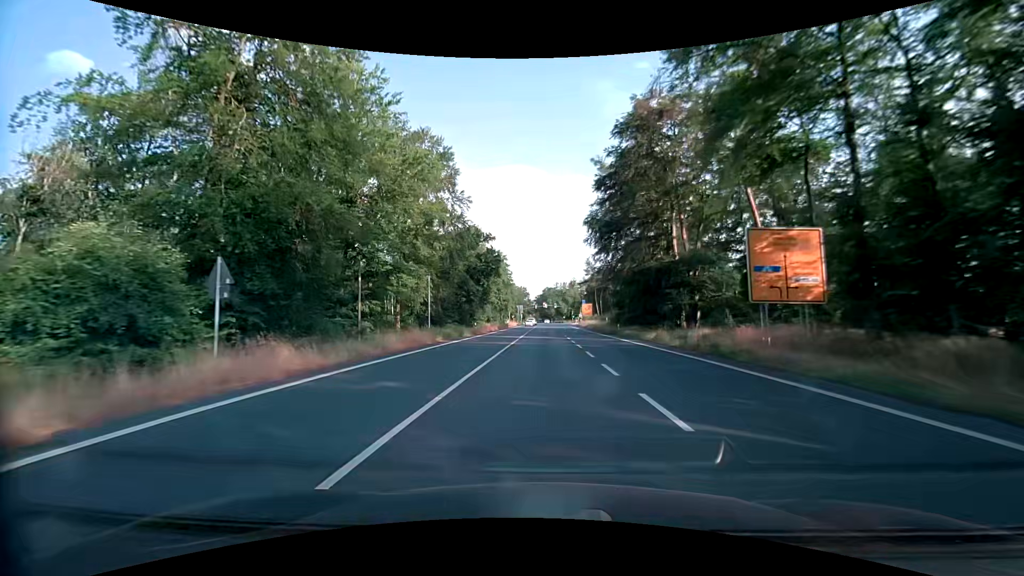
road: primary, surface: asphalt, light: Day
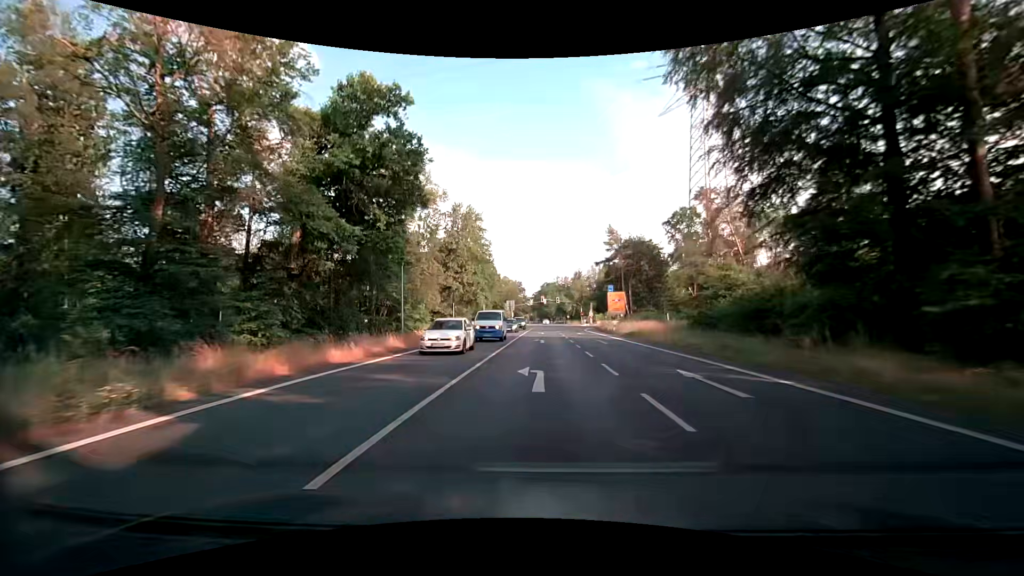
(+0.1, +48.7) m; 0°
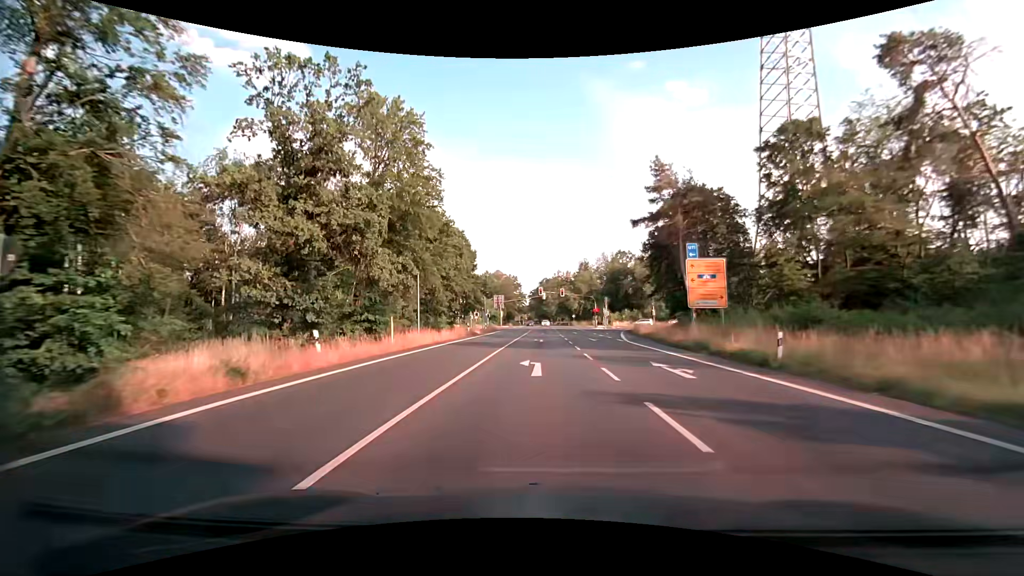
(+0.1, +37.3) m; 0°
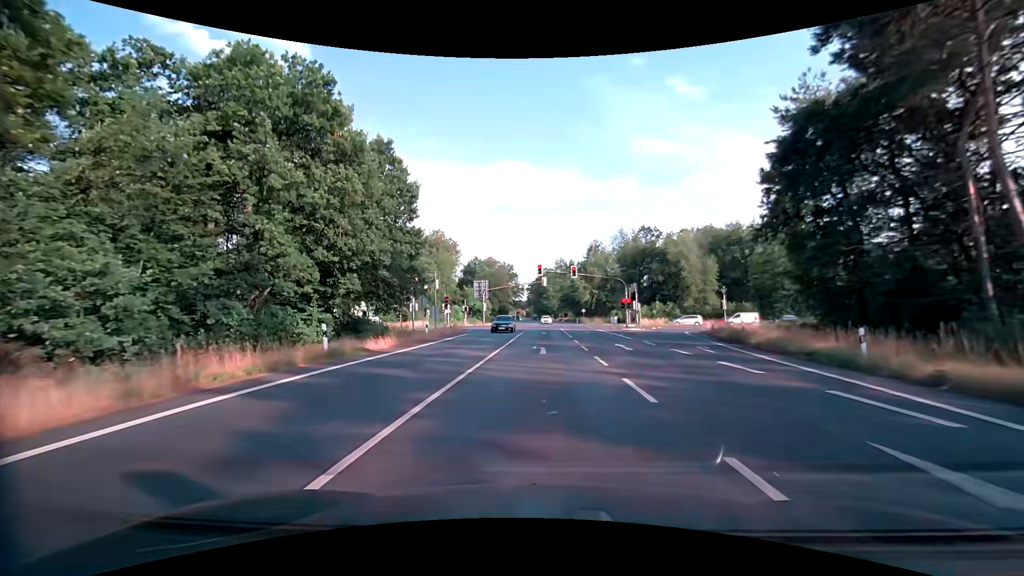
(-0.1, +33.3) m; 0°
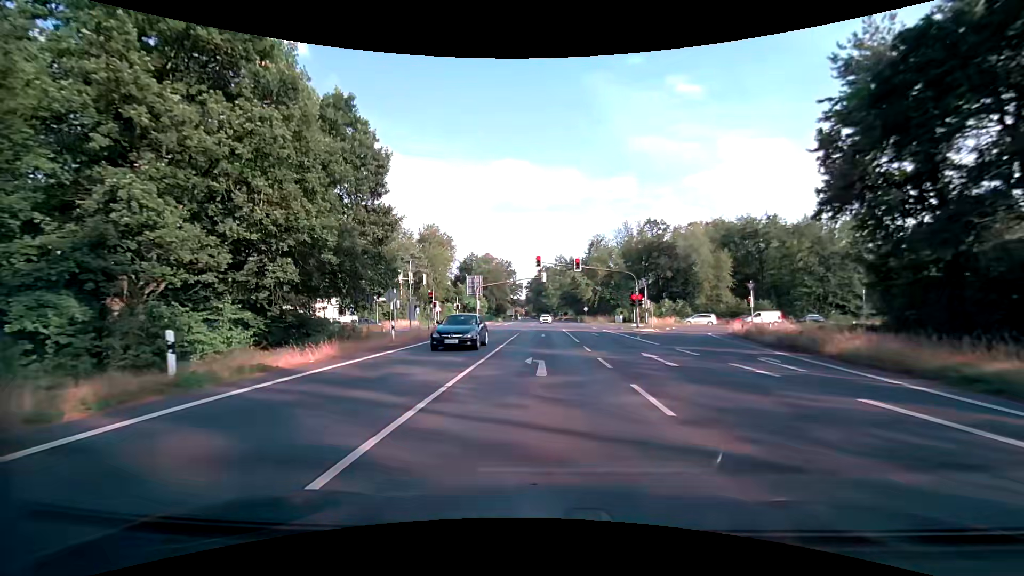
(0.0, +7.0) m; 0°
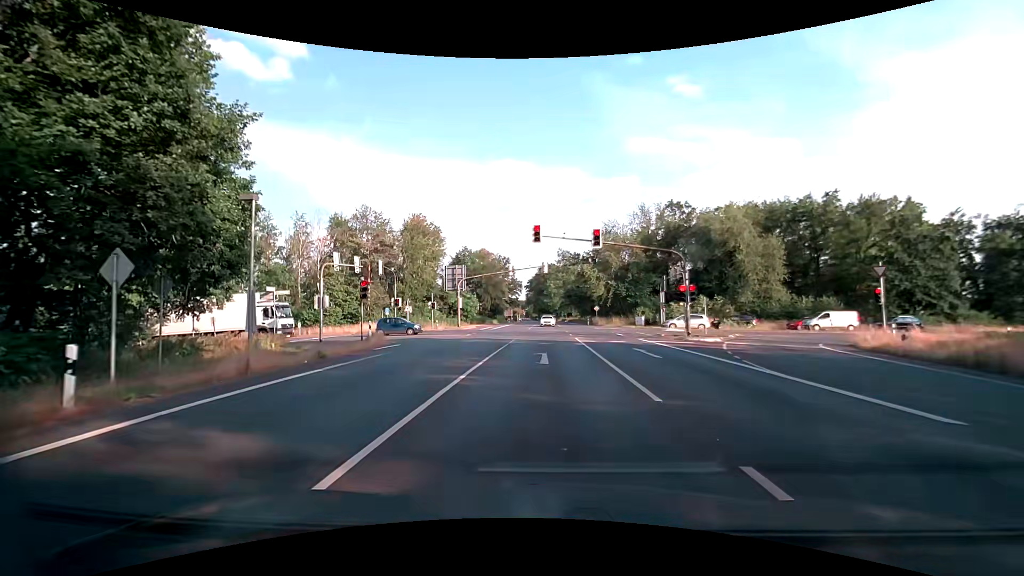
(0.0, +16.9) m; 0°
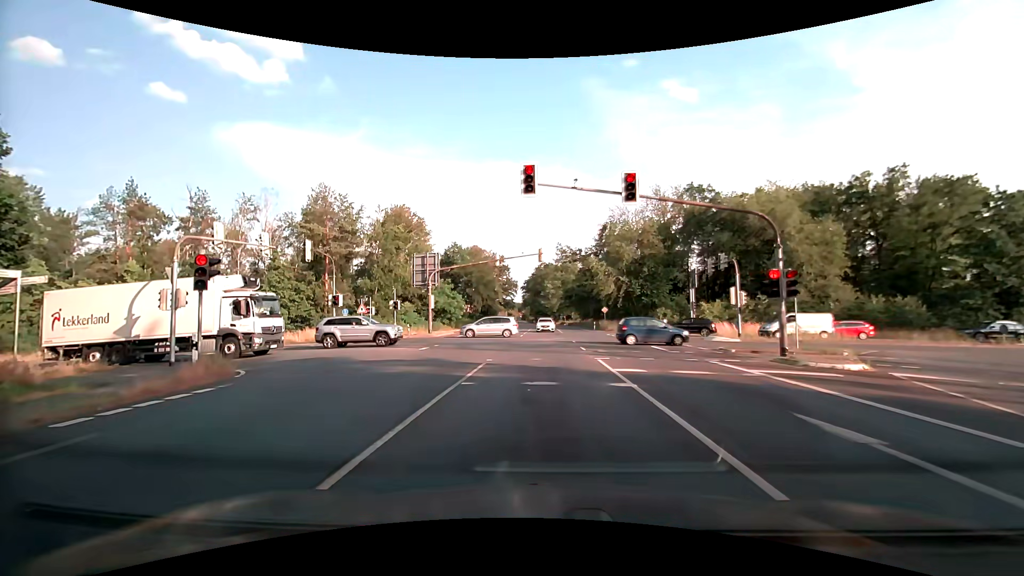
(-0.1, +13.0) m; 0°
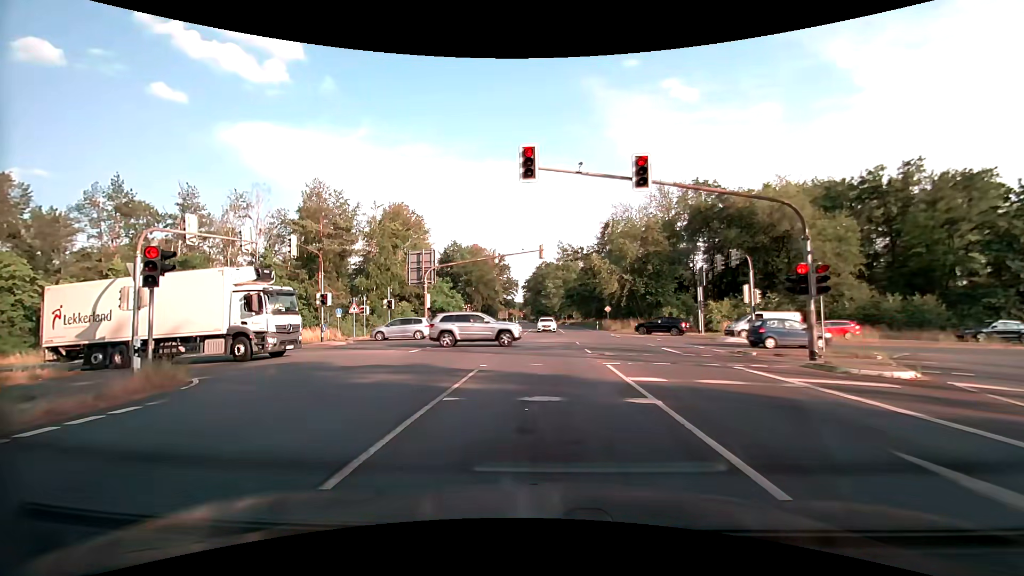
(0.0, +2.0) m; +1°
